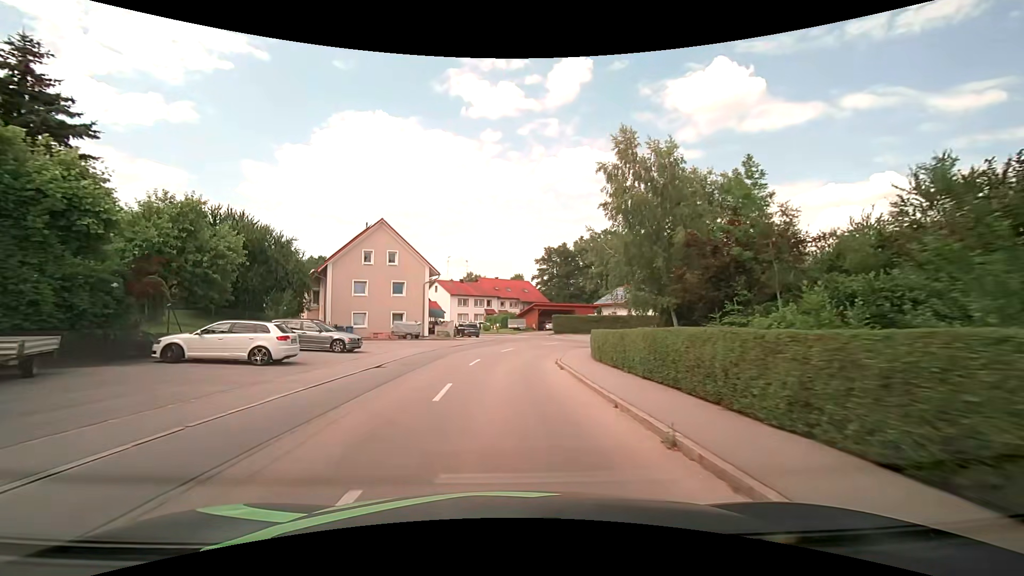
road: secondary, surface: asphalt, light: Day
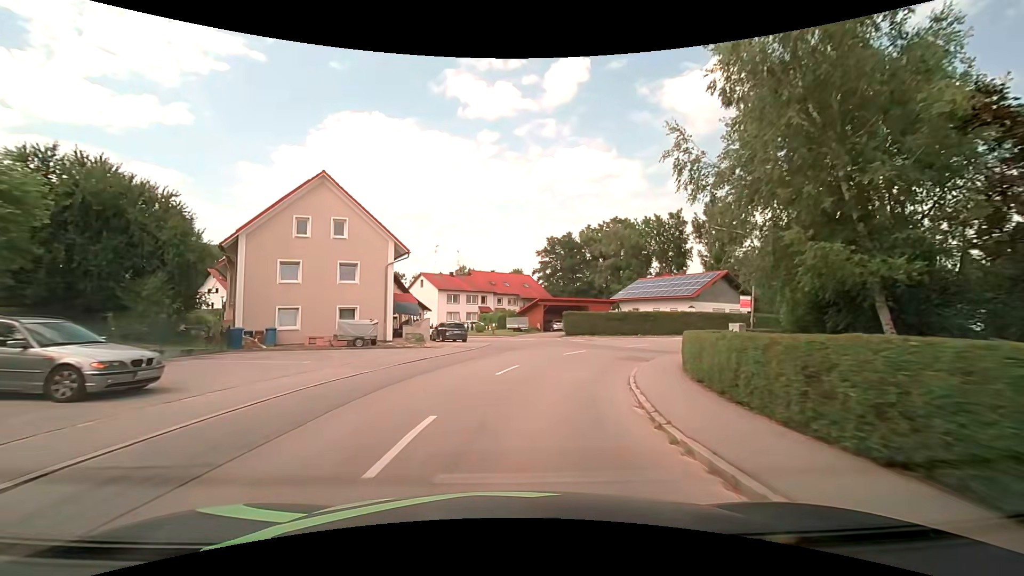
(-0.1, +13.8) m; +1°
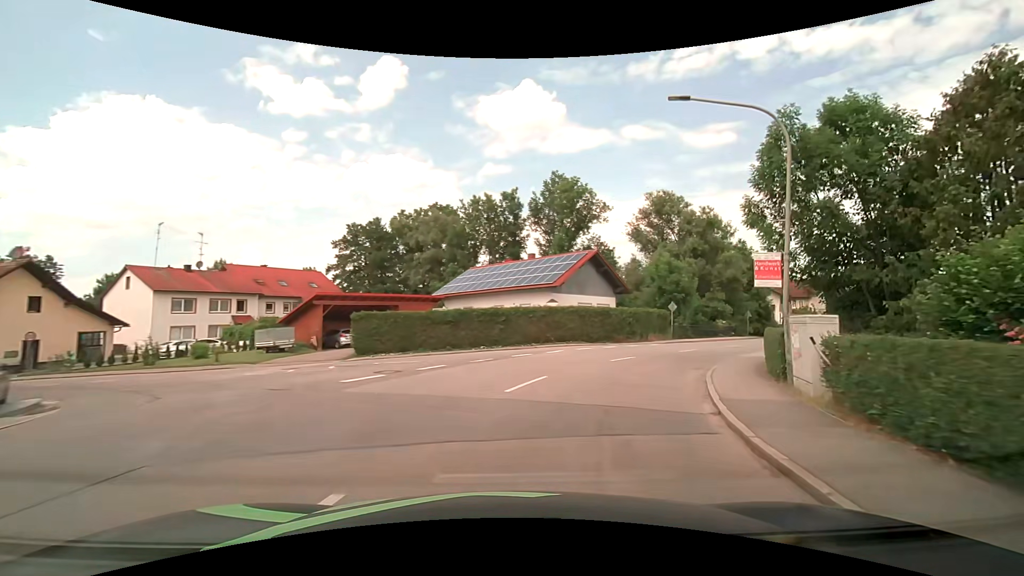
(+3.0, +20.5) m; +21°
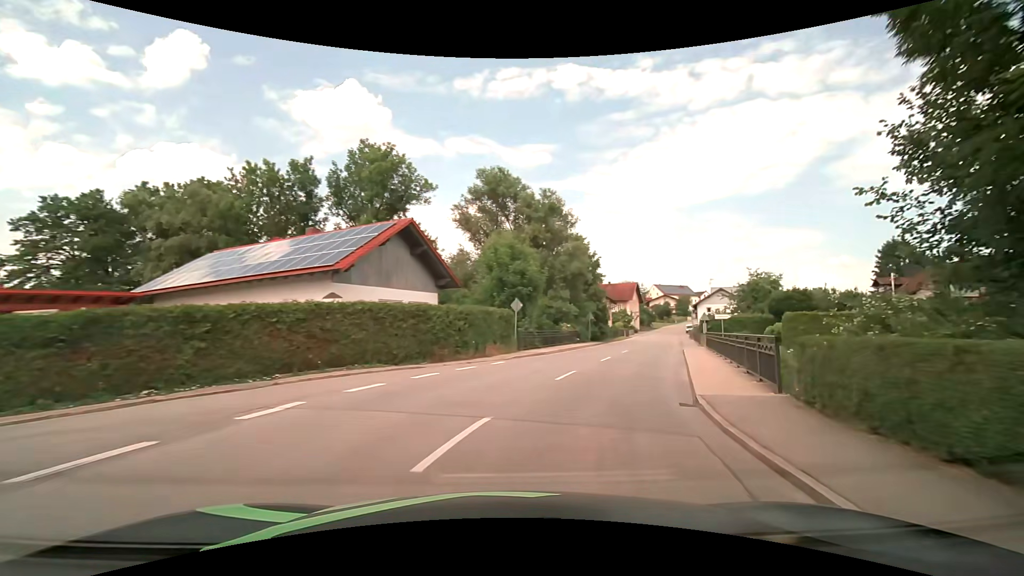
(+2.4, +13.4) m; +20°
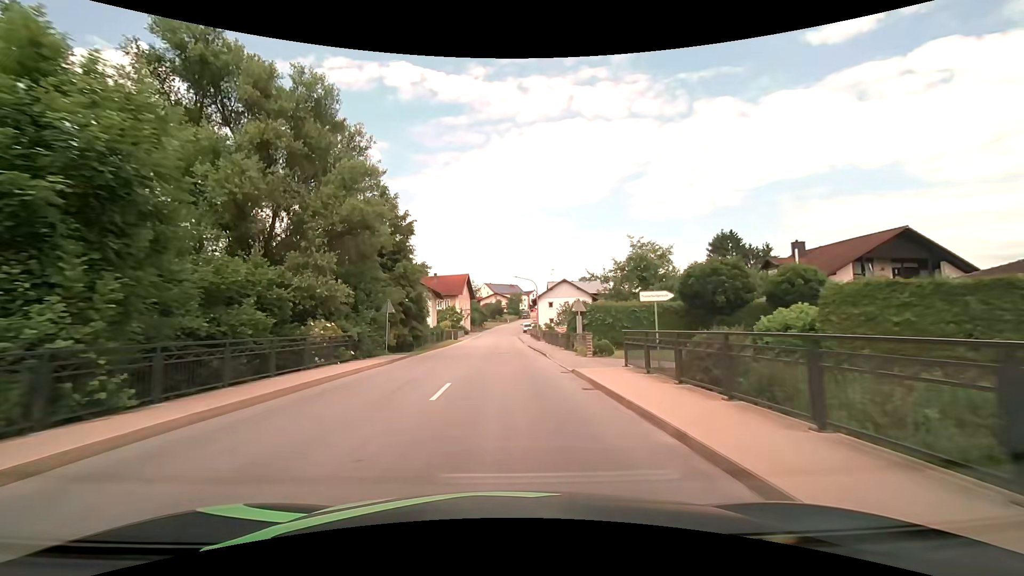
(+4.8, +21.0) m; +19°
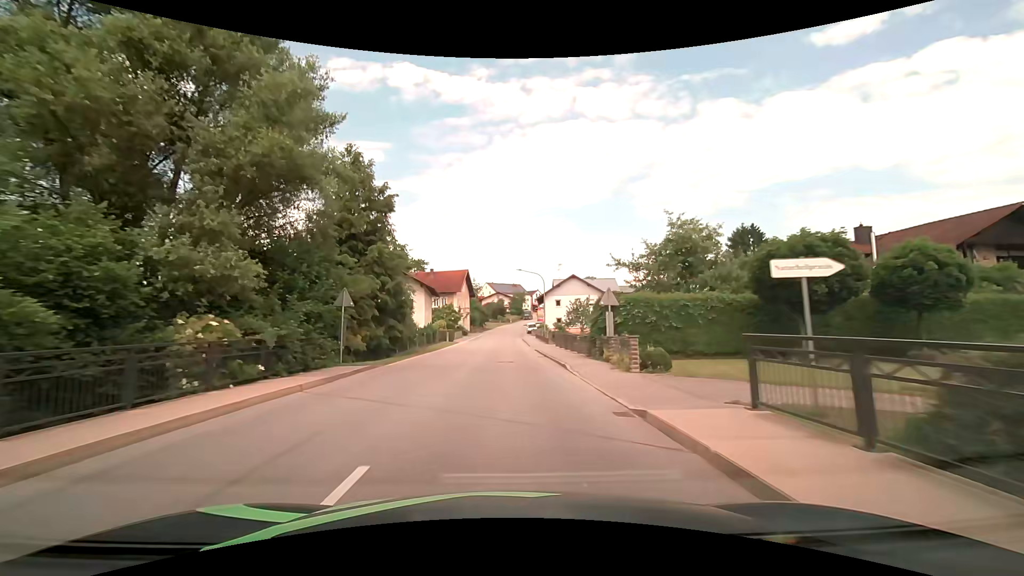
(0.0, +7.8) m; 0°
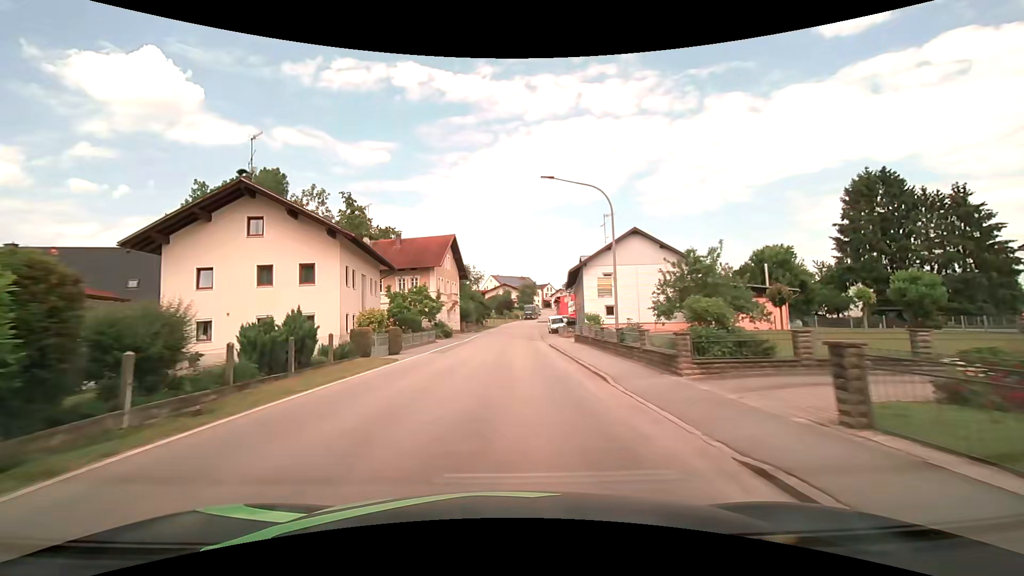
(-0.3, +31.7) m; -1°
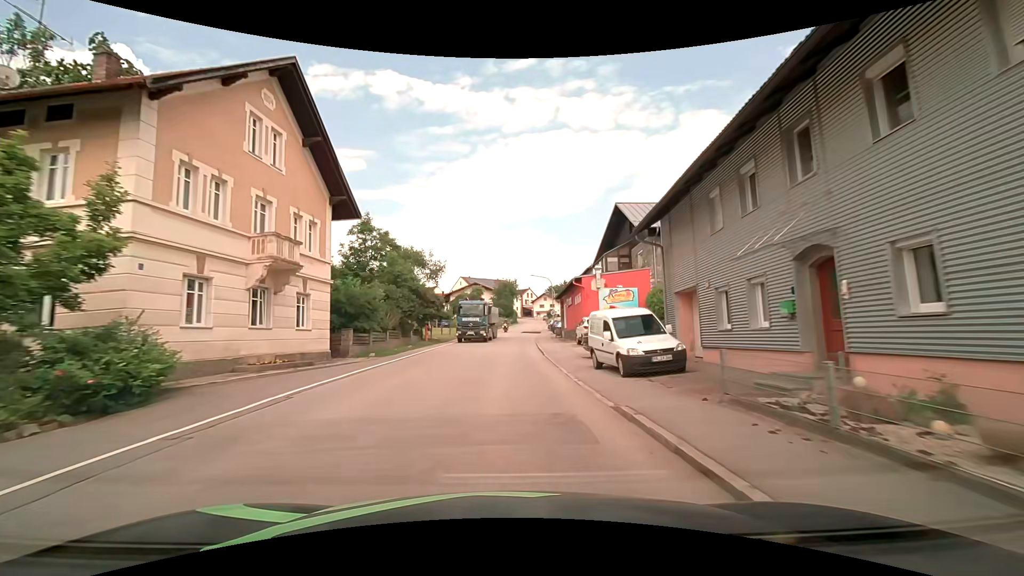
(+0.7, +38.3) m; +2°
(0, +10) (0, +20) (0, +30) (+1, +40) (+1, +50) (+1, +60) (+2, +70) (+3, +80) (+4, +90) (+5, +100) m
